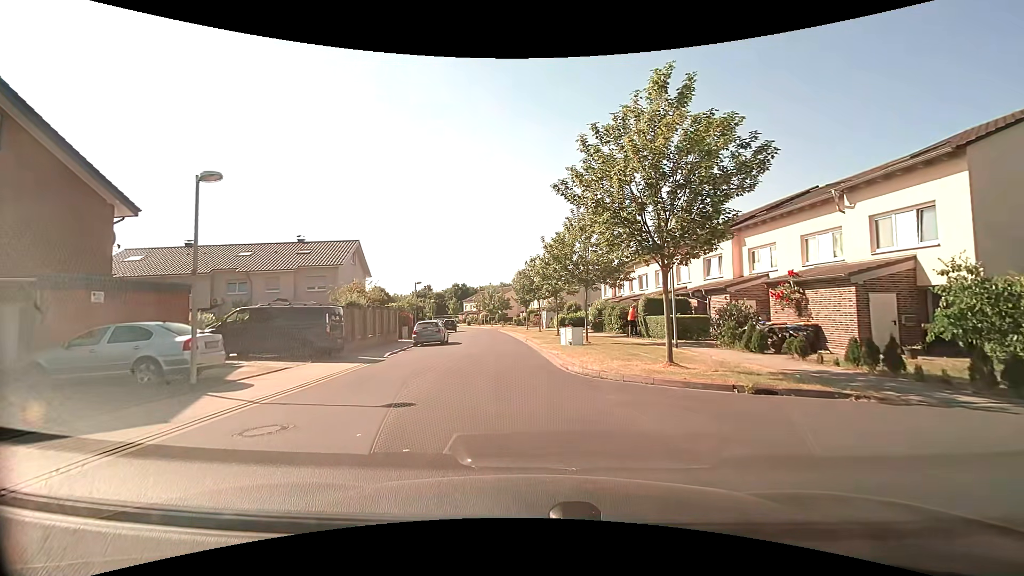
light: Day
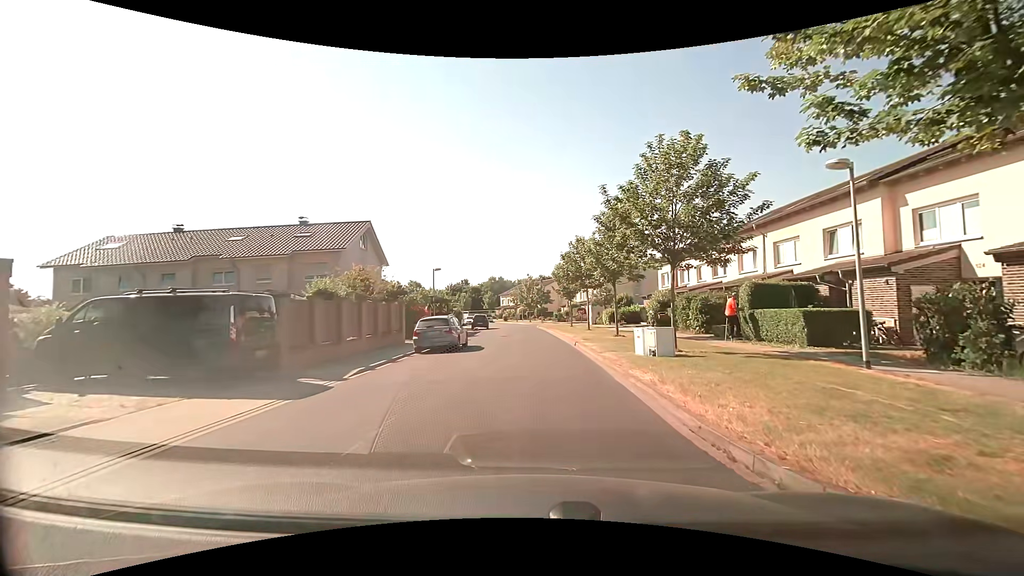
(-0.5, +8.8) m; -5°
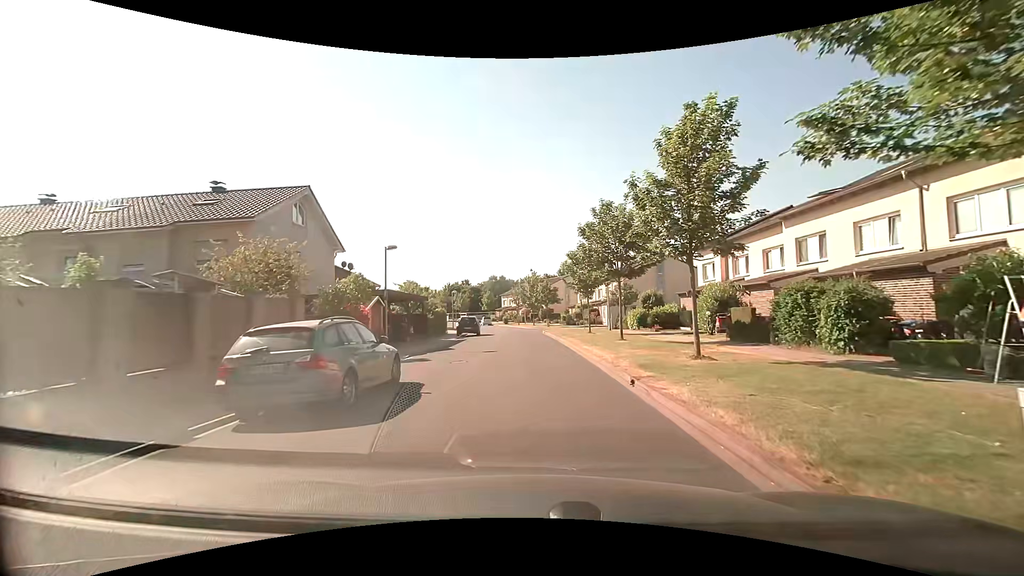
(-0.1, +12.2) m; 0°
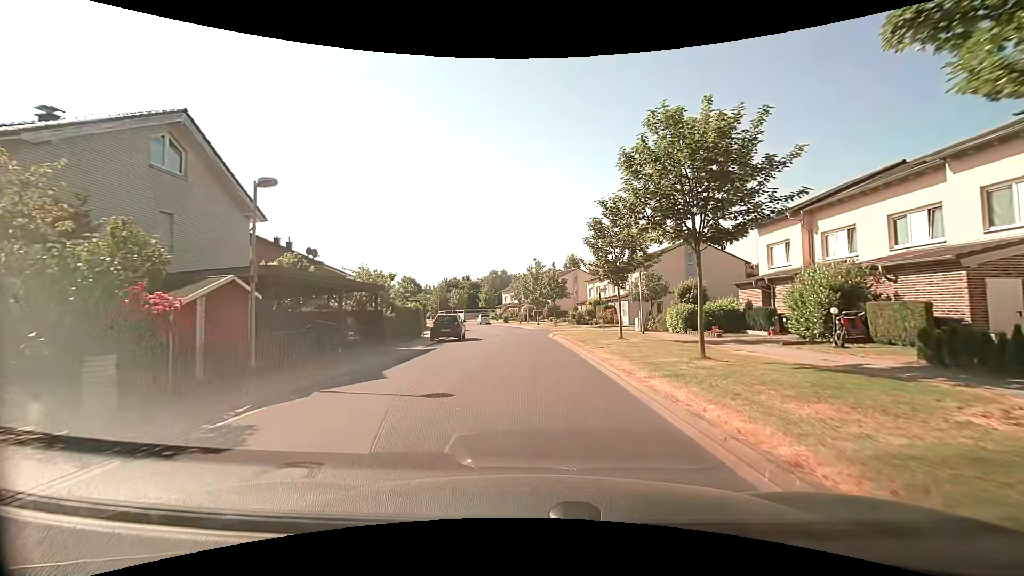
(0.0, +11.1) m; -1°
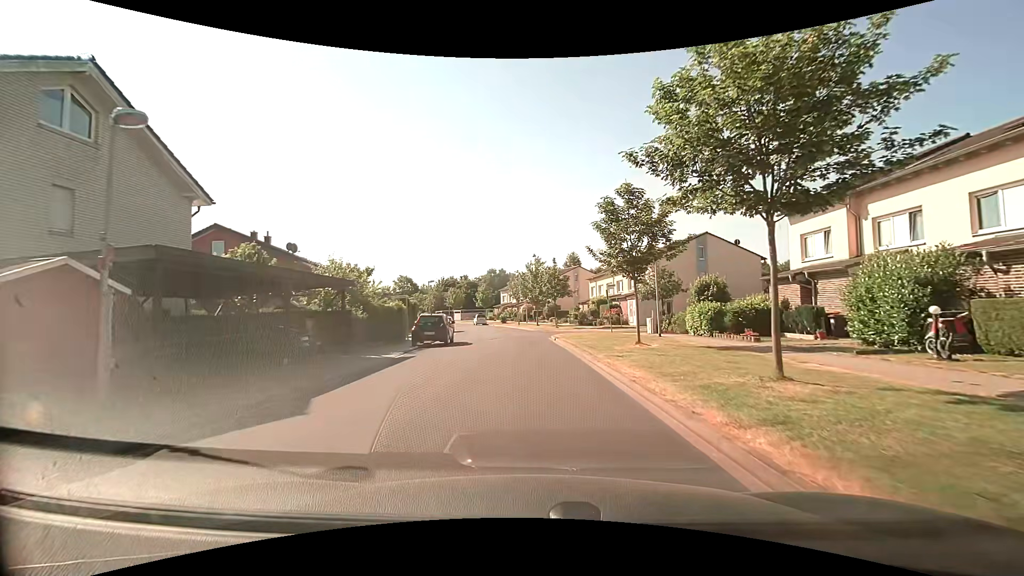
(0.0, +4.1) m; +1°
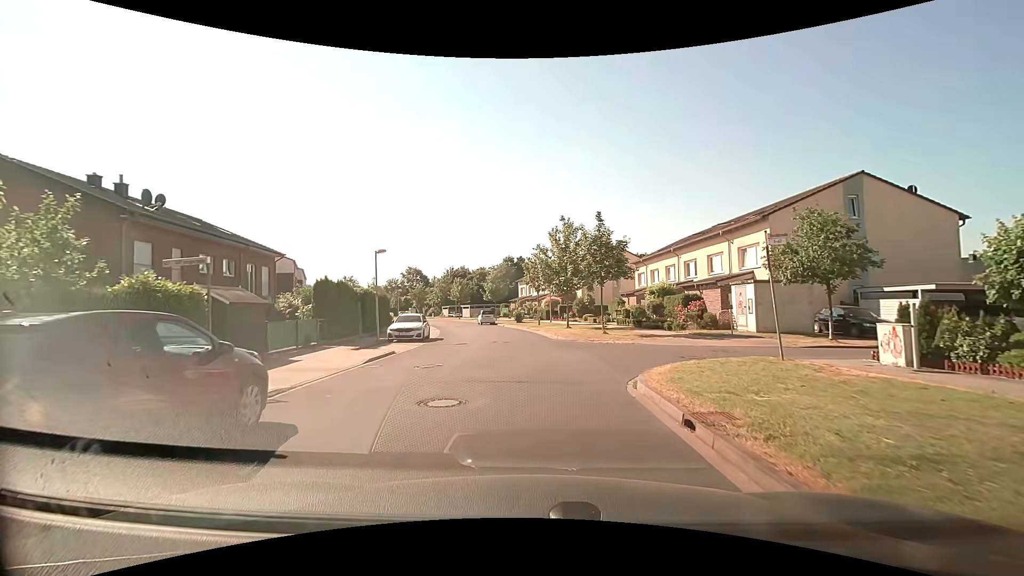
(-0.4, +20.0) m; -3°
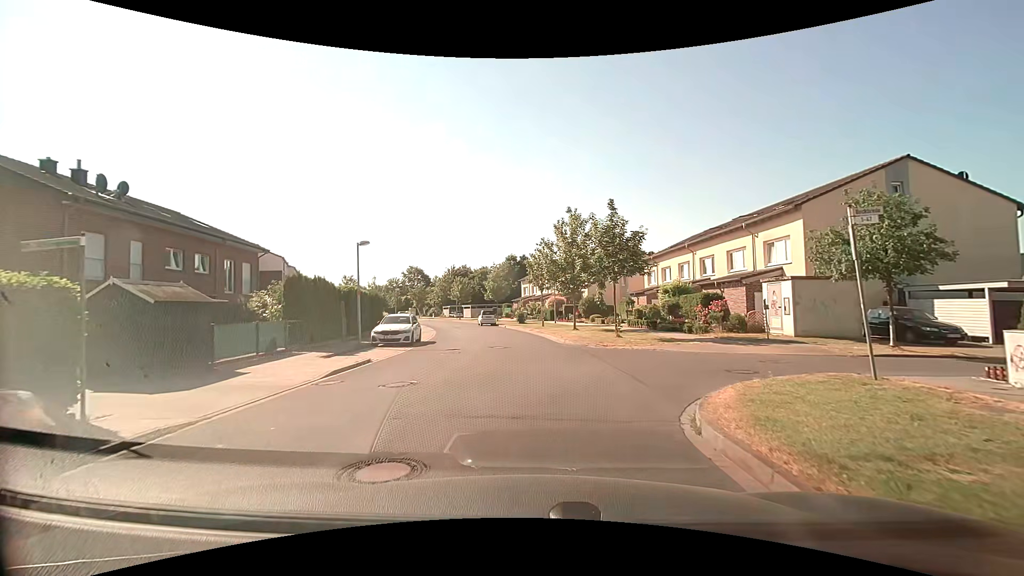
(0.0, +3.0) m; 0°
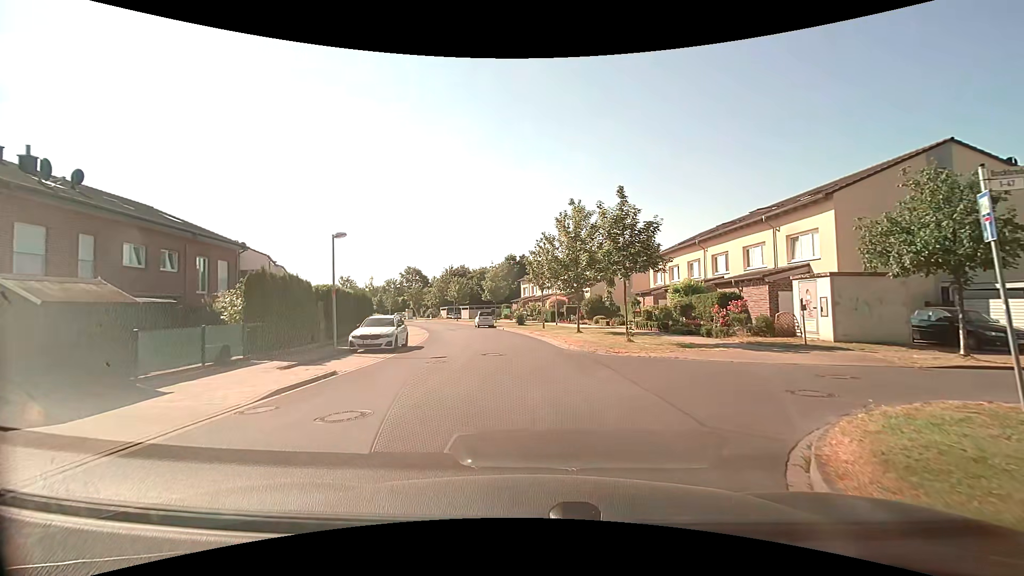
(0.0, +2.7) m; 0°
(0, +10) (-1, +20) (-3, +30) (-5, +40) (-8, +49) (-11, +59) (-14, +68) (-18, +77) (-22, +86) (-27, +95) m
